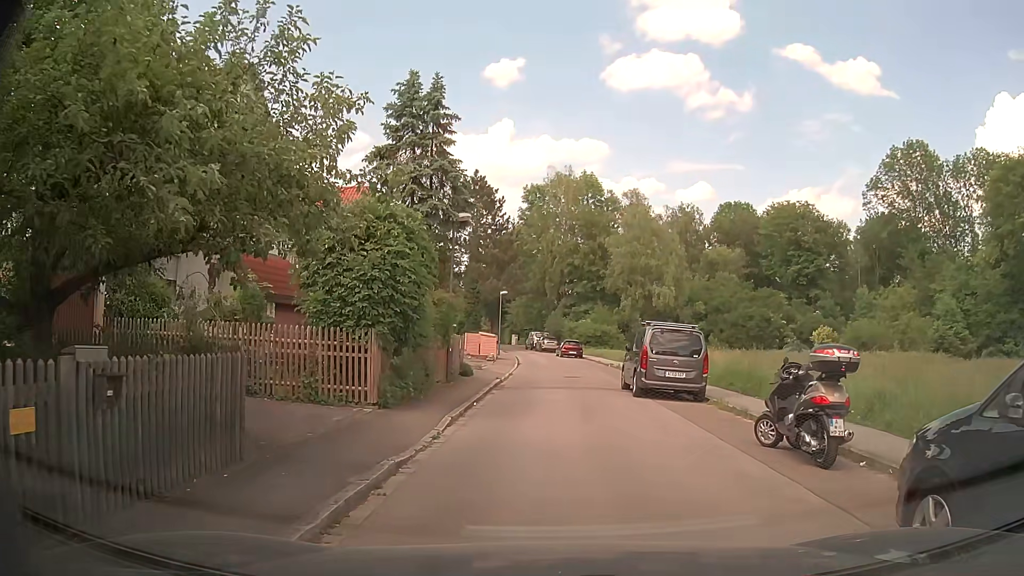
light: Day
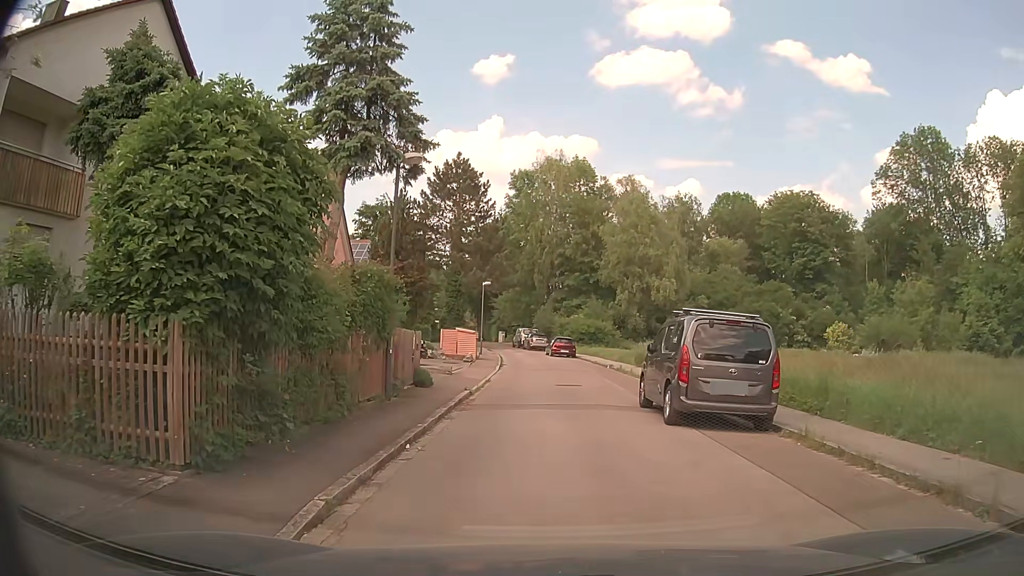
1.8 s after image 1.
(-0.1, +6.0) m; -1°
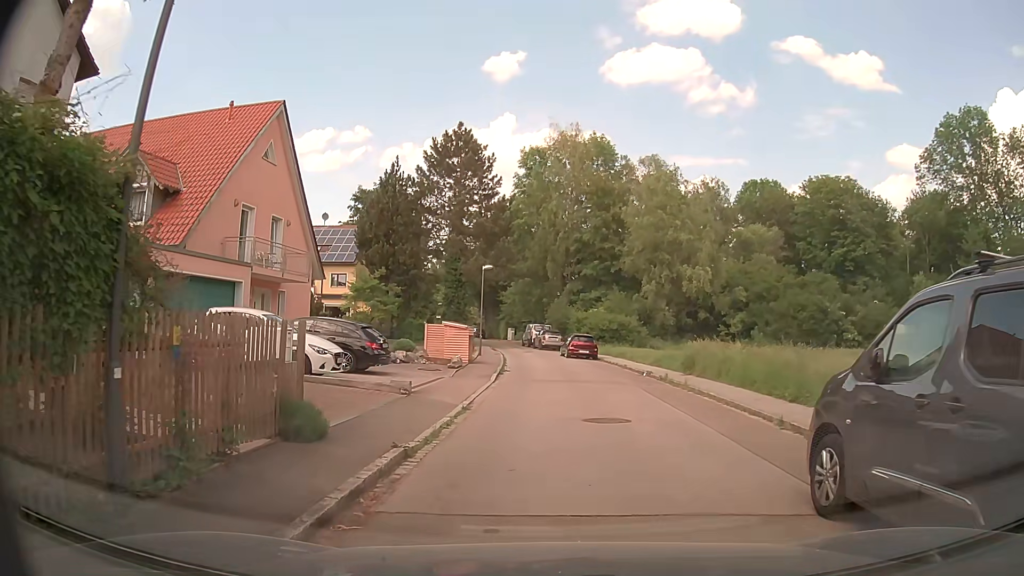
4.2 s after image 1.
(0.0, +8.8) m; -1°
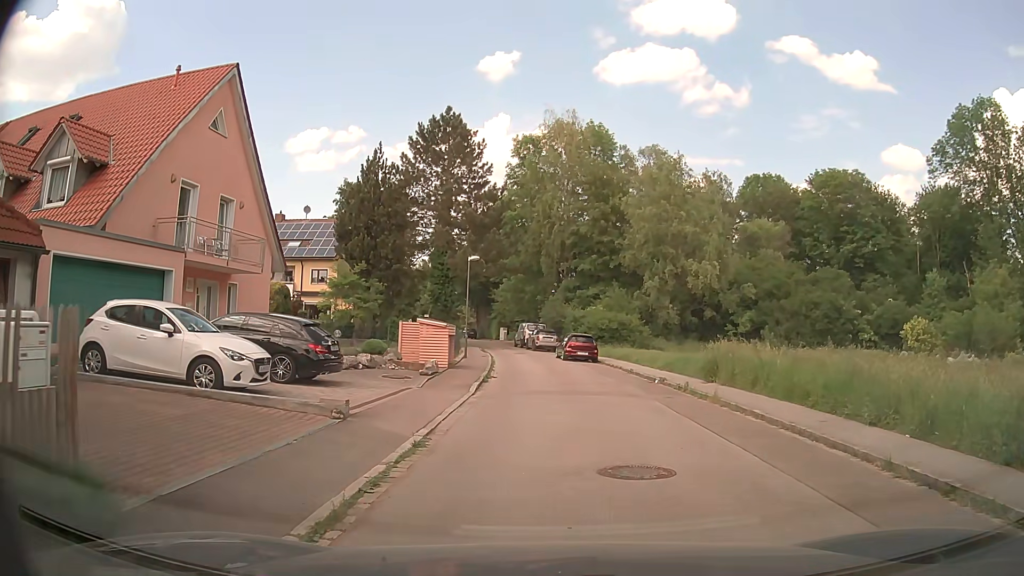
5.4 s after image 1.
(0.0, +4.1) m; +2°
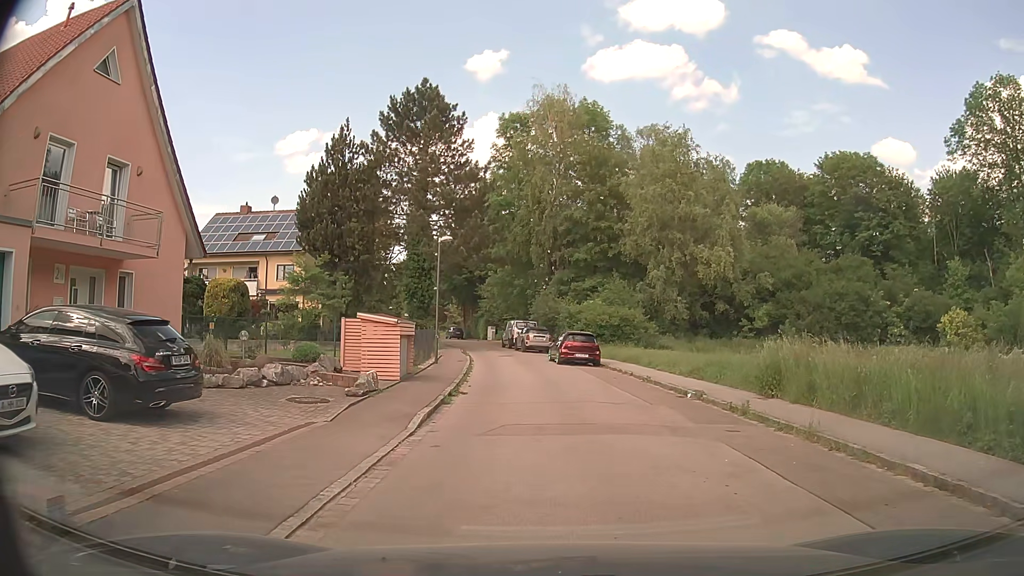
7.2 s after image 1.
(-0.1, +6.3) m; 0°
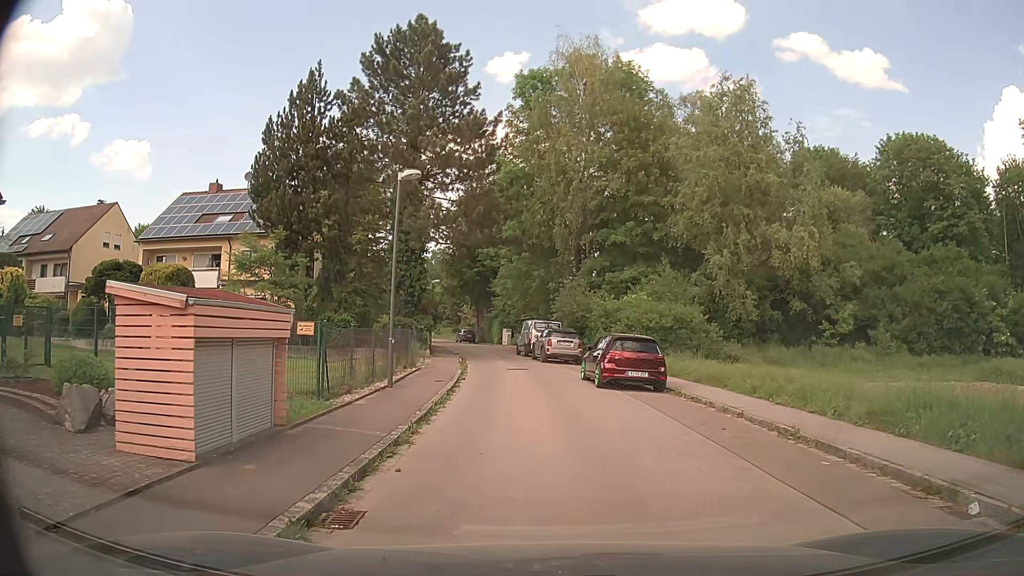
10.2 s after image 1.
(-0.4, +10.8) m; -3°
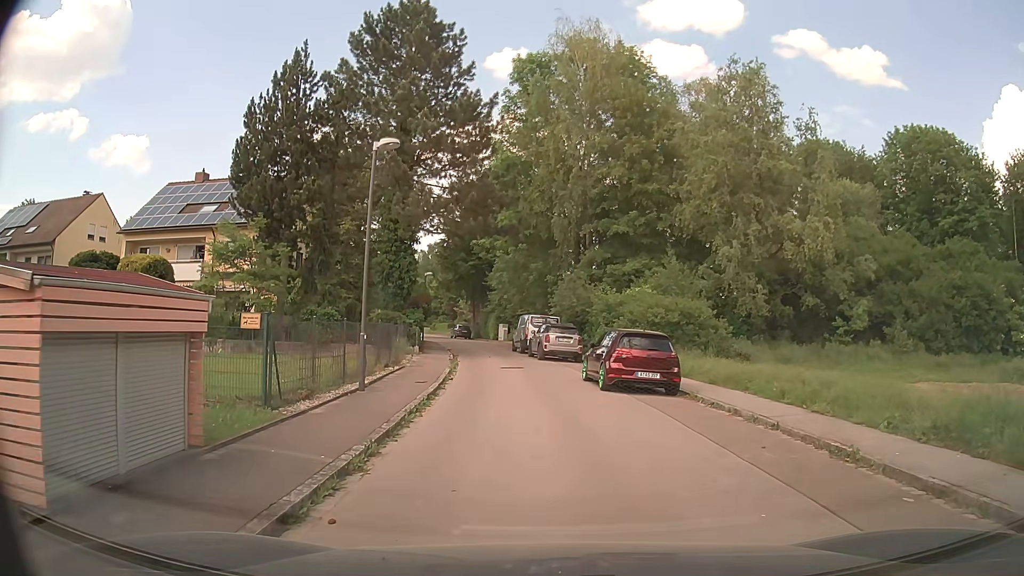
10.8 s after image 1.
(0.0, +2.1) m; +1°
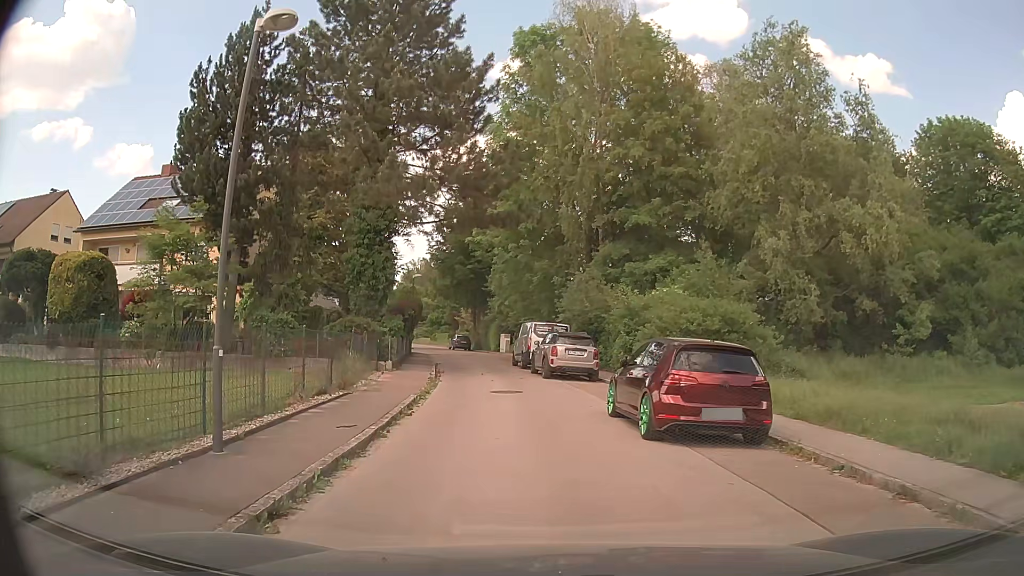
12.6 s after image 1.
(0.0, +6.0) m; 0°
